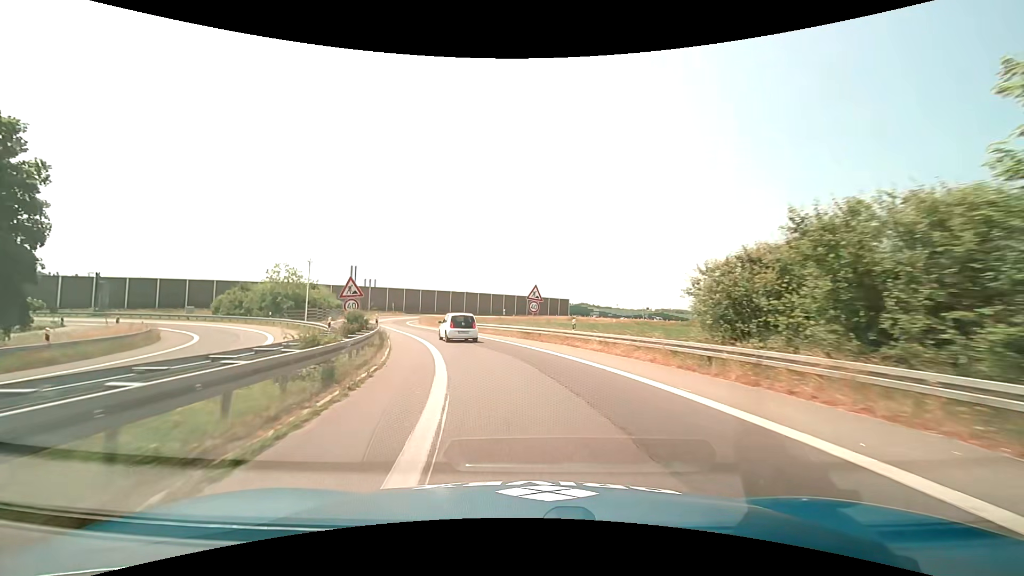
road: motorway_link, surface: asphalt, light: Day
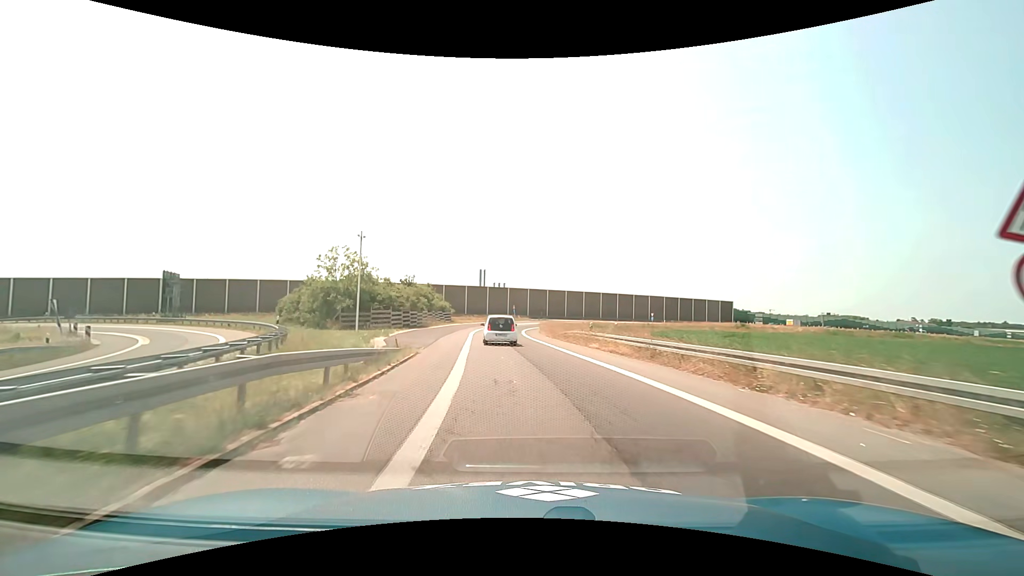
(-3.7, +24.2) m; -16°
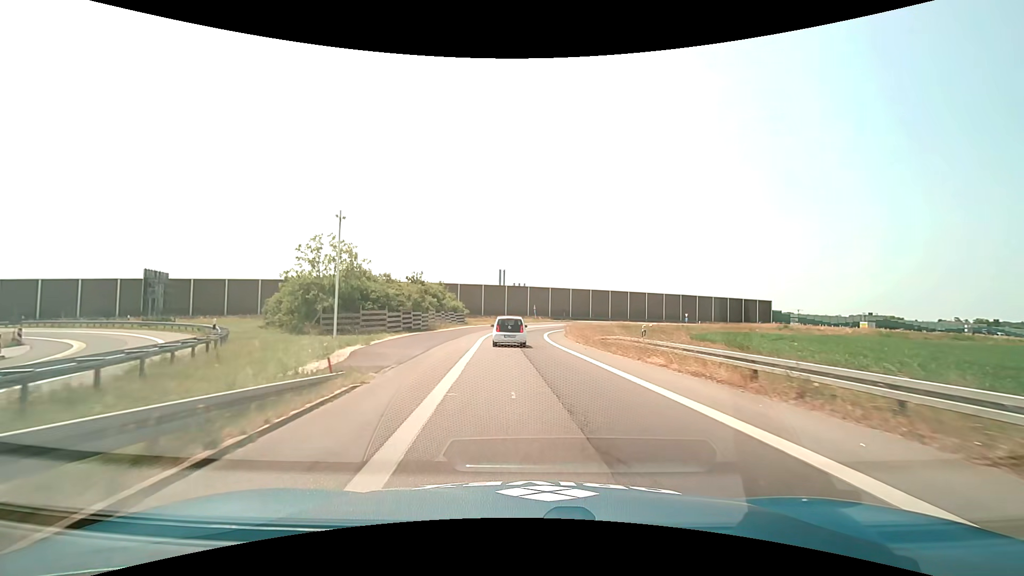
(-0.2, +8.0) m; -2°
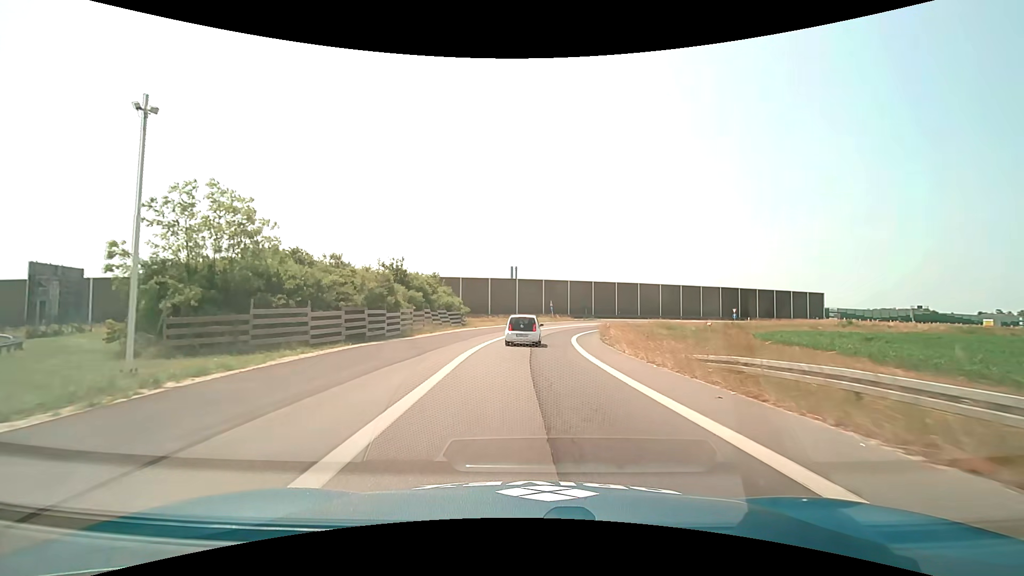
(-0.4, +15.6) m; -2°
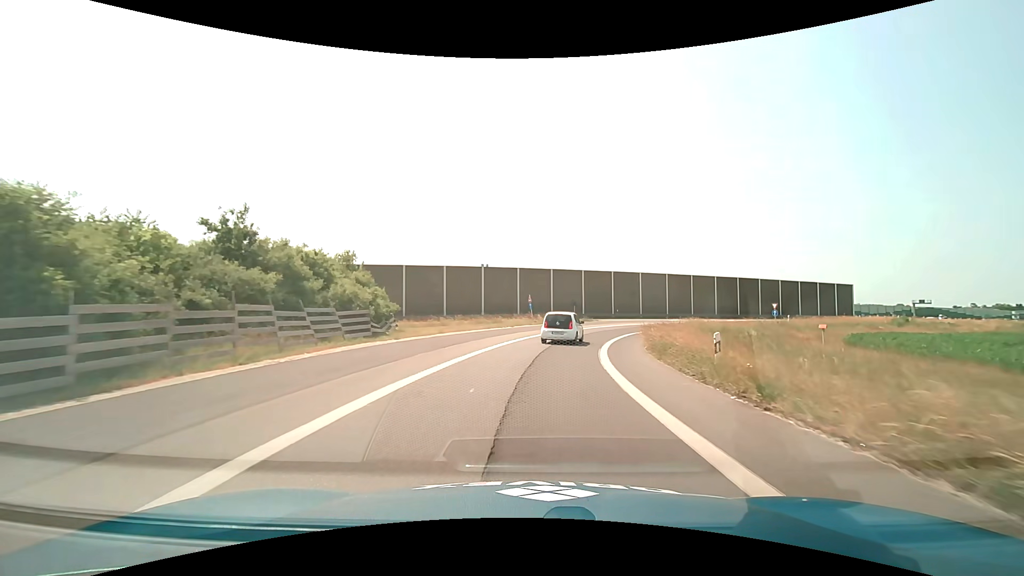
(+0.3, +22.5) m; +3°
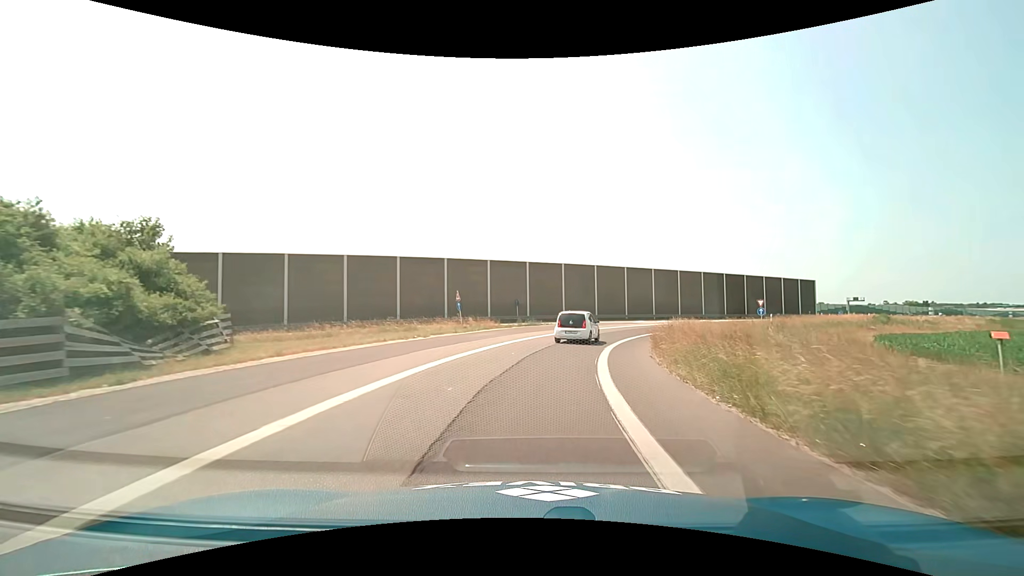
(+0.9, +14.3) m; +7°
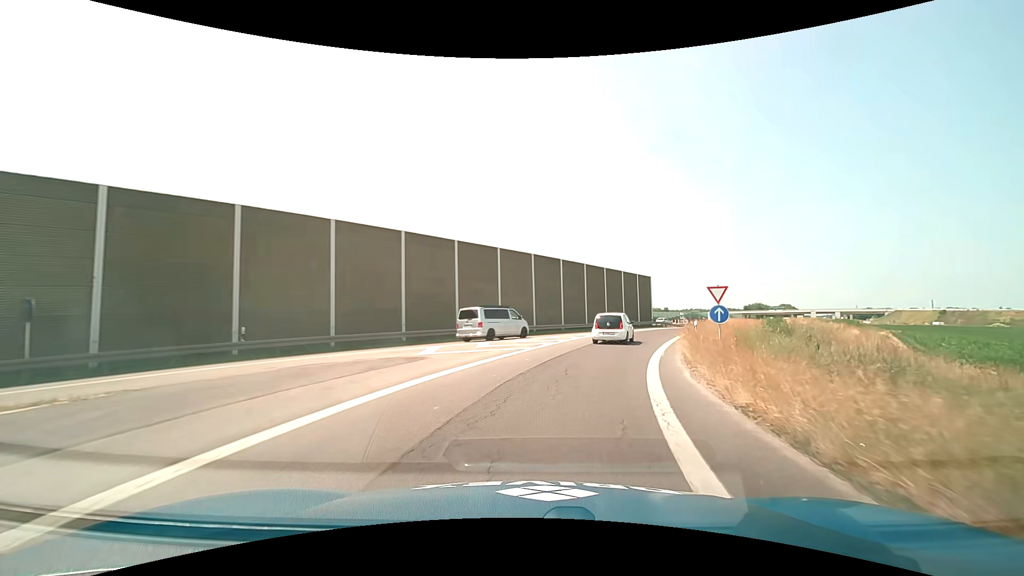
(+6.3, +34.4) m; +24°
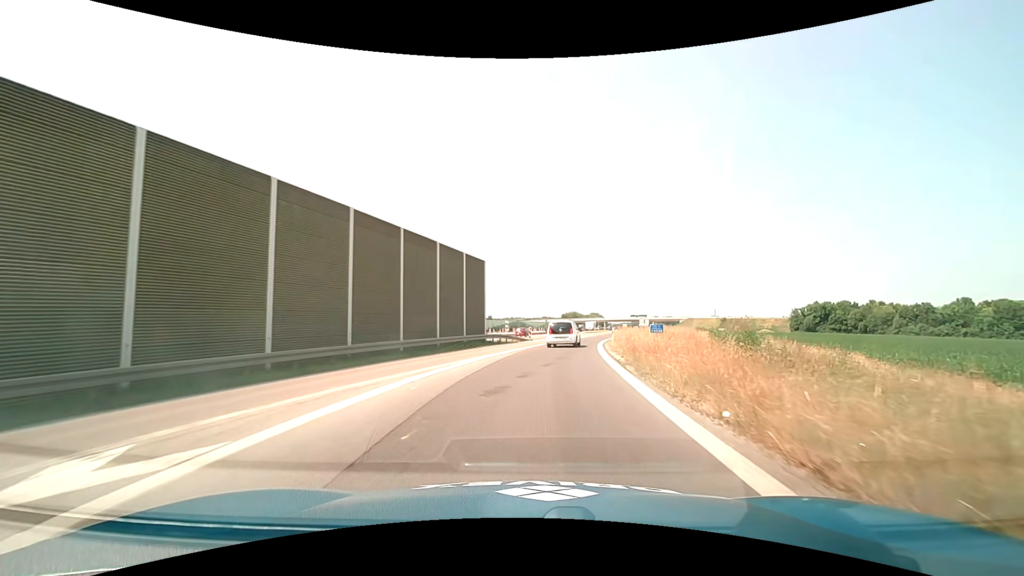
(+5.5, +27.9) m; +20°
(0, +10) (+1, +20) (+3, +30) (+4, +40) (+6, +50) (+8, +59) (+10, +69) (+11, +79) (+13, +89) (+15, +99) m
